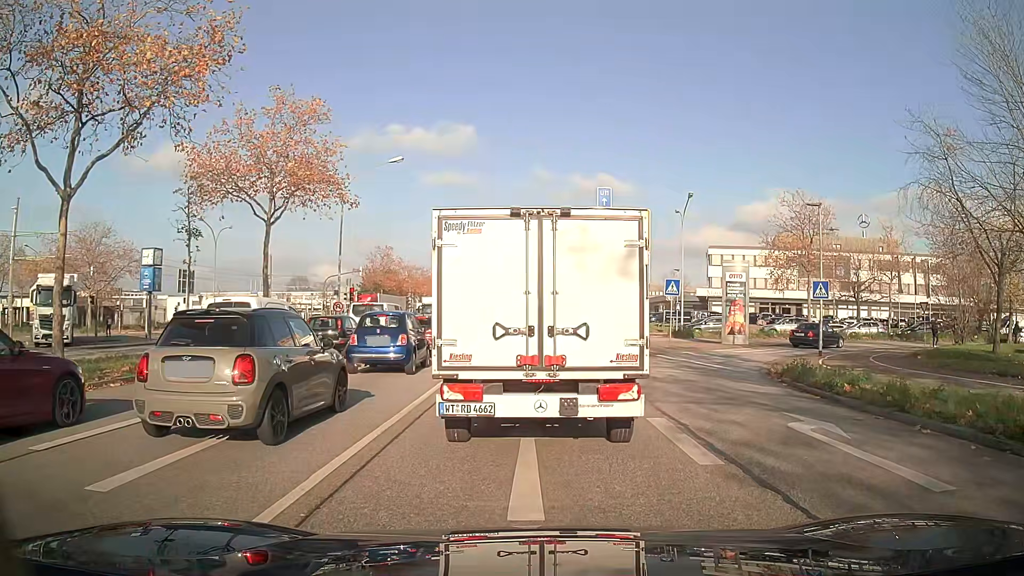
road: primary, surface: asphalt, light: Day
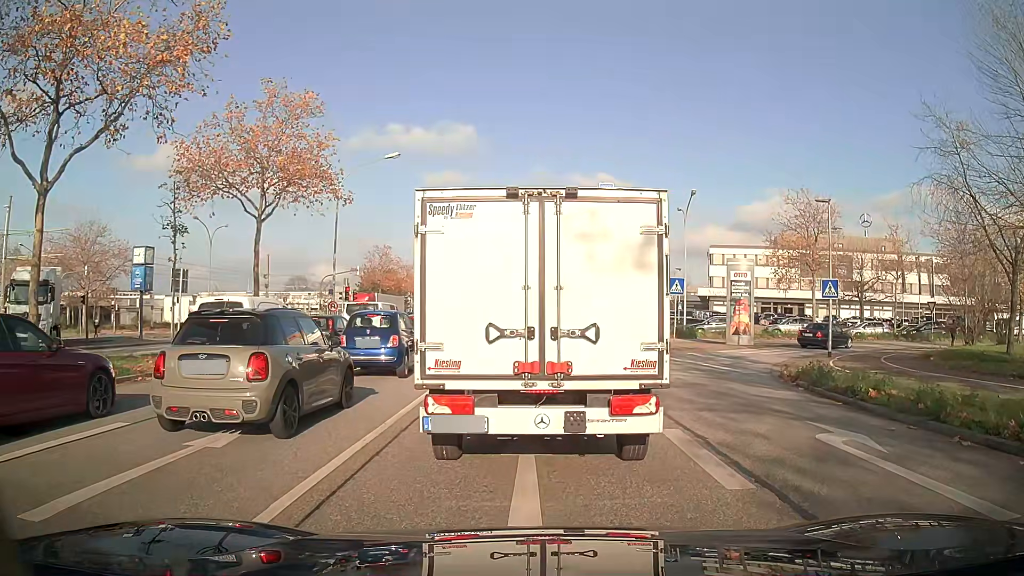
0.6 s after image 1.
(0.0, +0.9) m; +1°
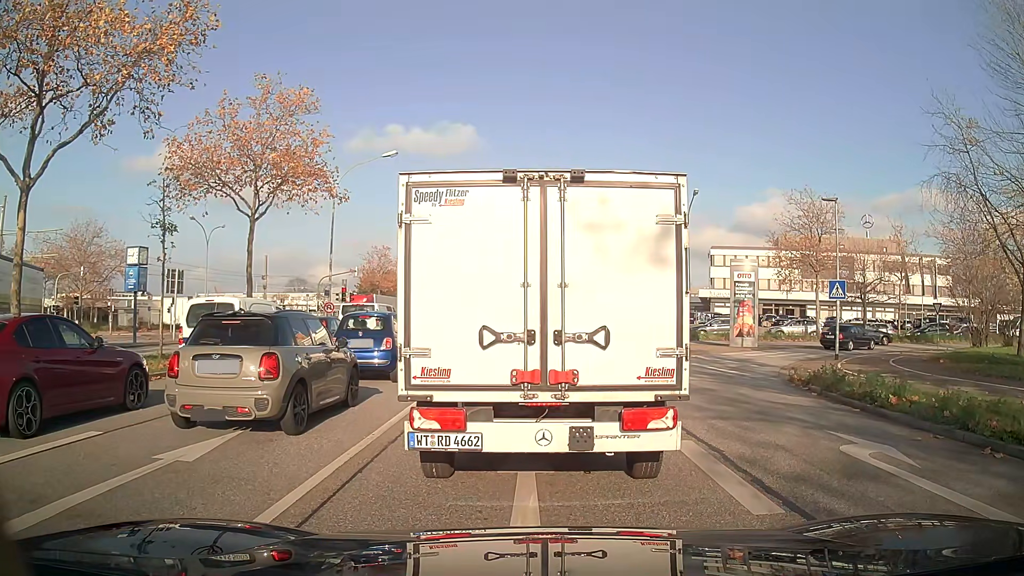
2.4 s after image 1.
(0.0, +0.7) m; 0°
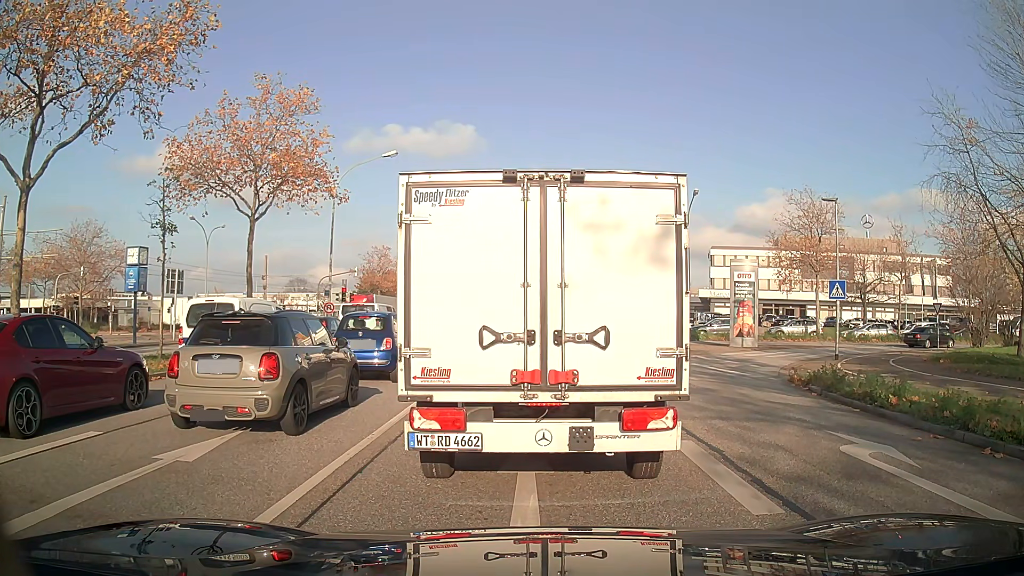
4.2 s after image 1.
(0.0, 0.0) m; 0°
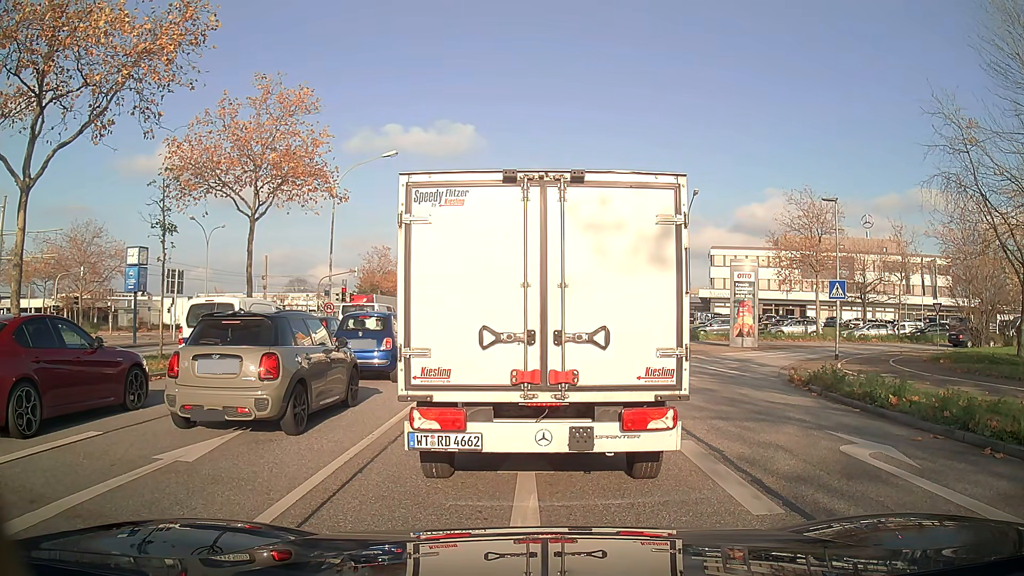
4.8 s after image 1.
(0.0, 0.0) m; 0°
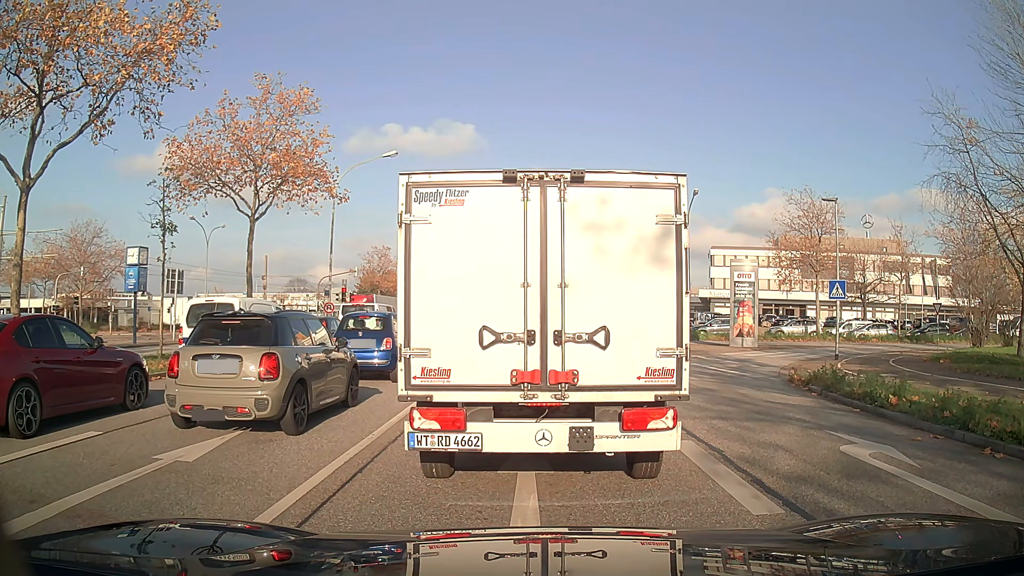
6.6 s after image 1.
(0.0, 0.0) m; 0°
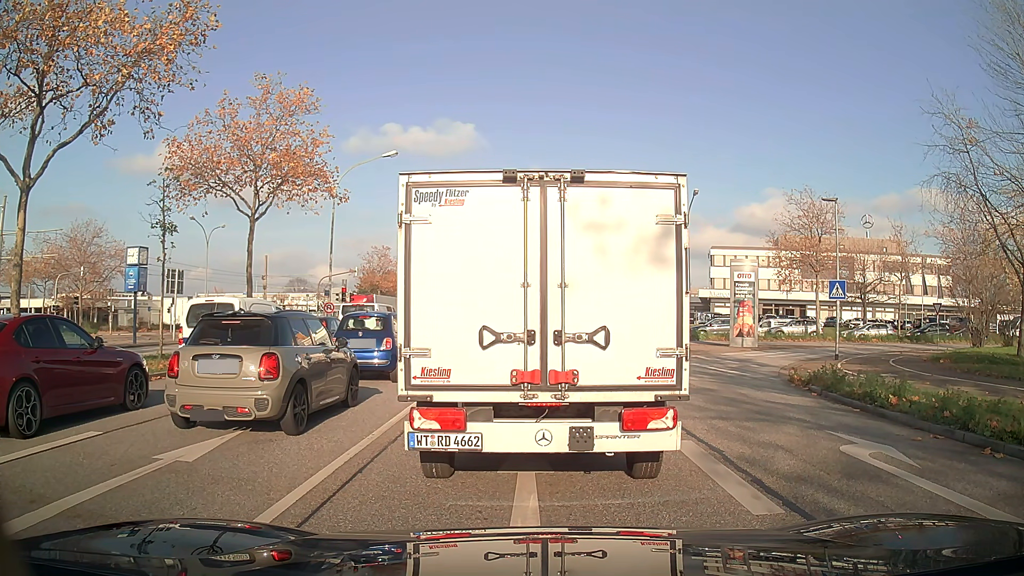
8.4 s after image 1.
(0.0, 0.0) m; 0°
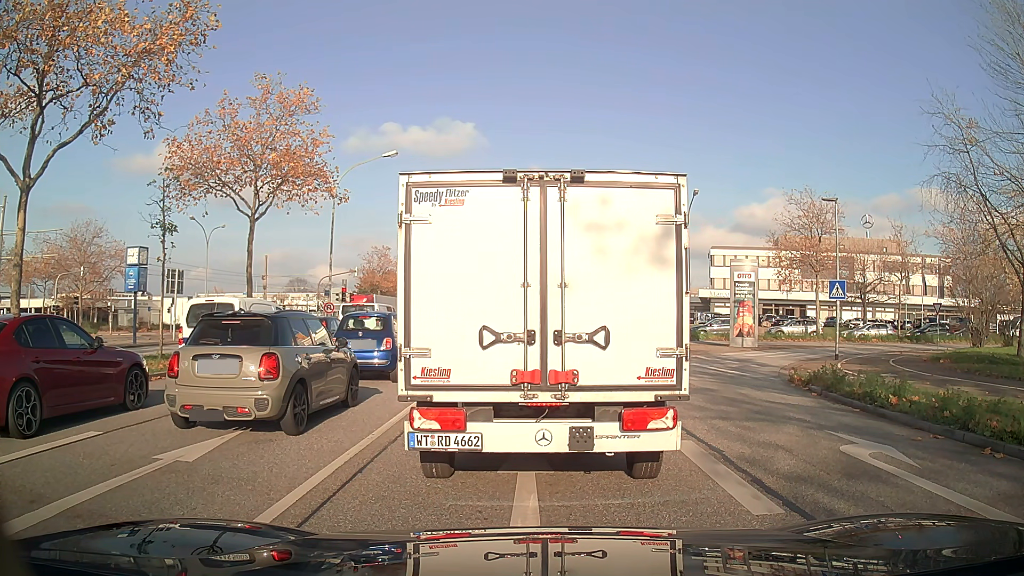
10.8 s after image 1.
(0.0, 0.0) m; 0°
(0, +10) (0, +20) (0, +30) (0, +40) (0, +50) (0, +60) (0, +70) (0, +80) (-1, +90) (-1, +100) m
